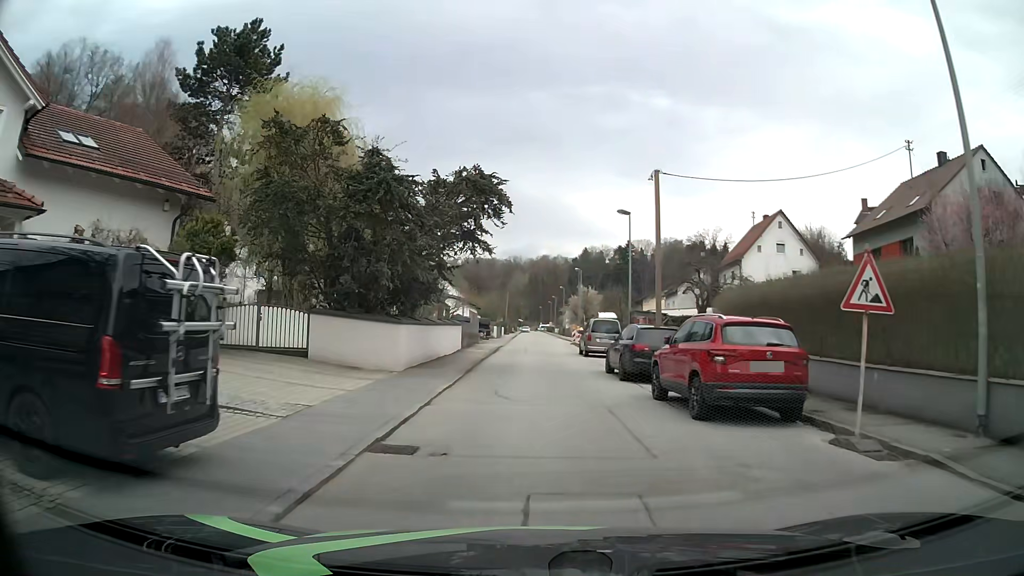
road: residential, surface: asphalt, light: Day
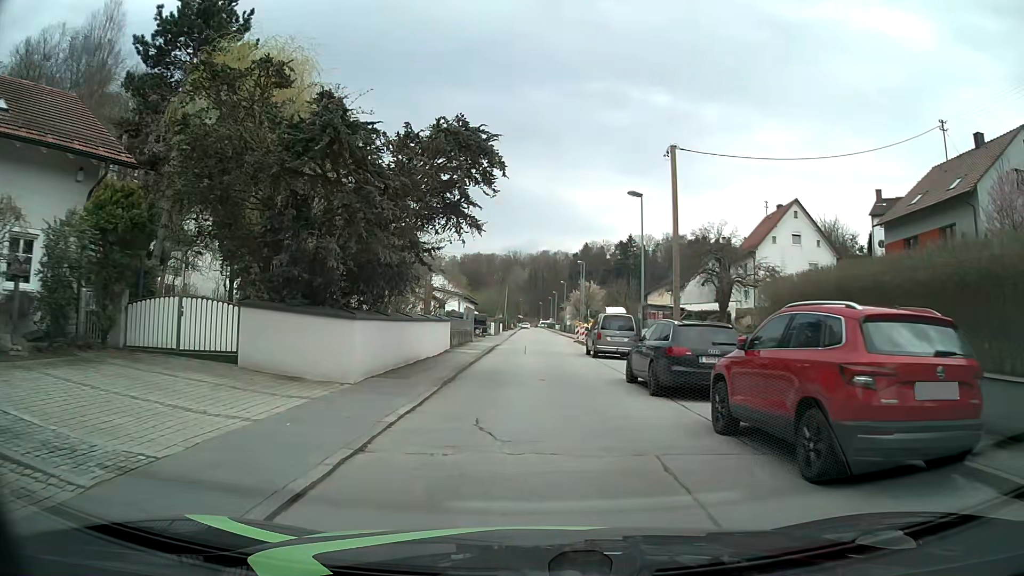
(0.0, +4.5) m; 0°
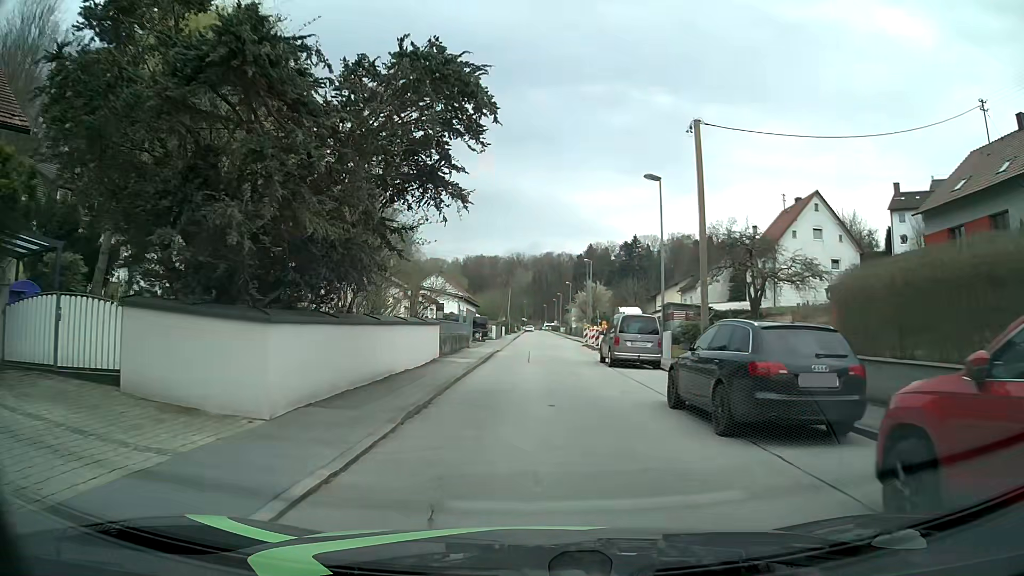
(0.0, +4.5) m; 0°
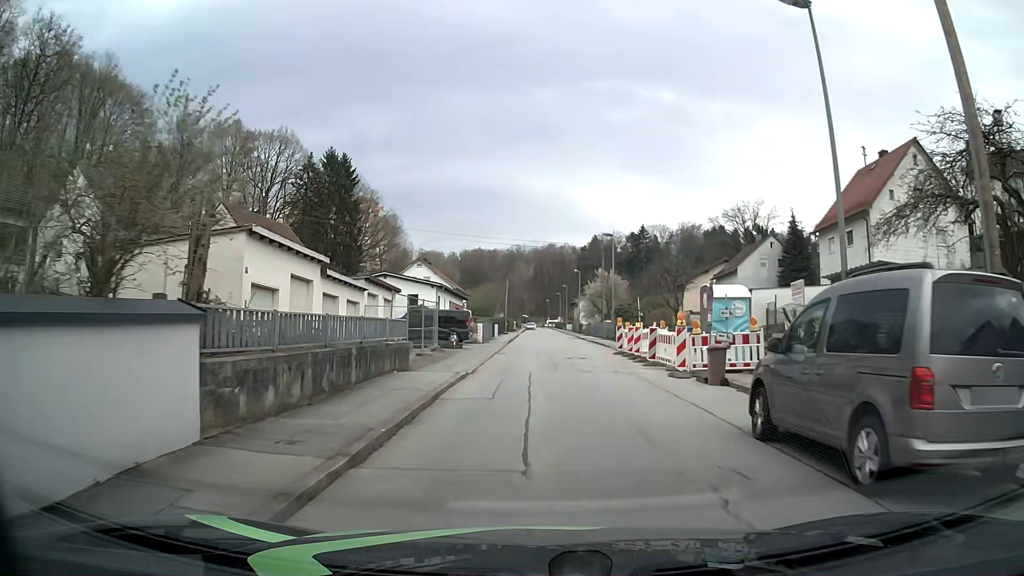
(-0.1, +17.9) m; -1°
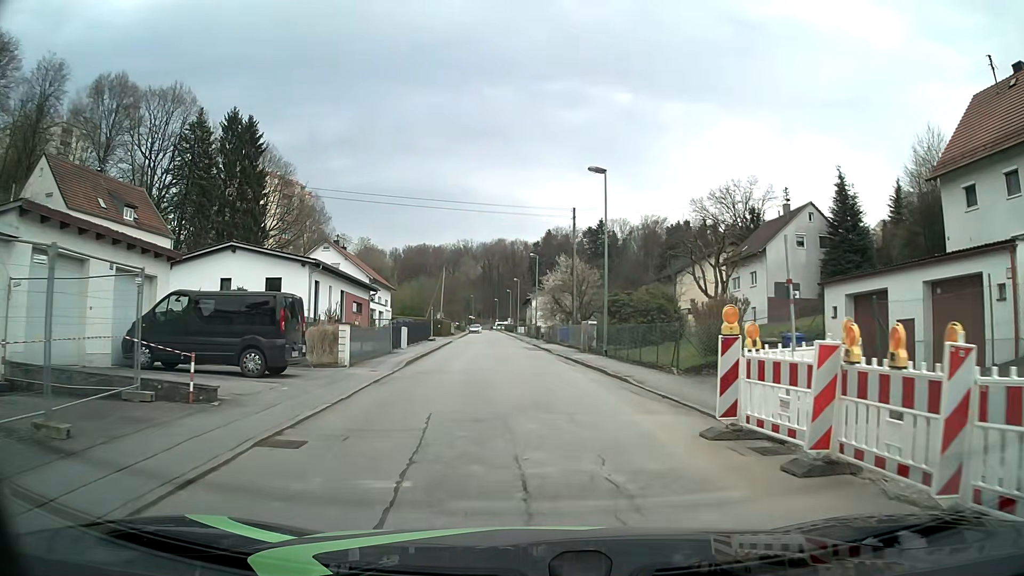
(+0.9, +22.3) m; +5°
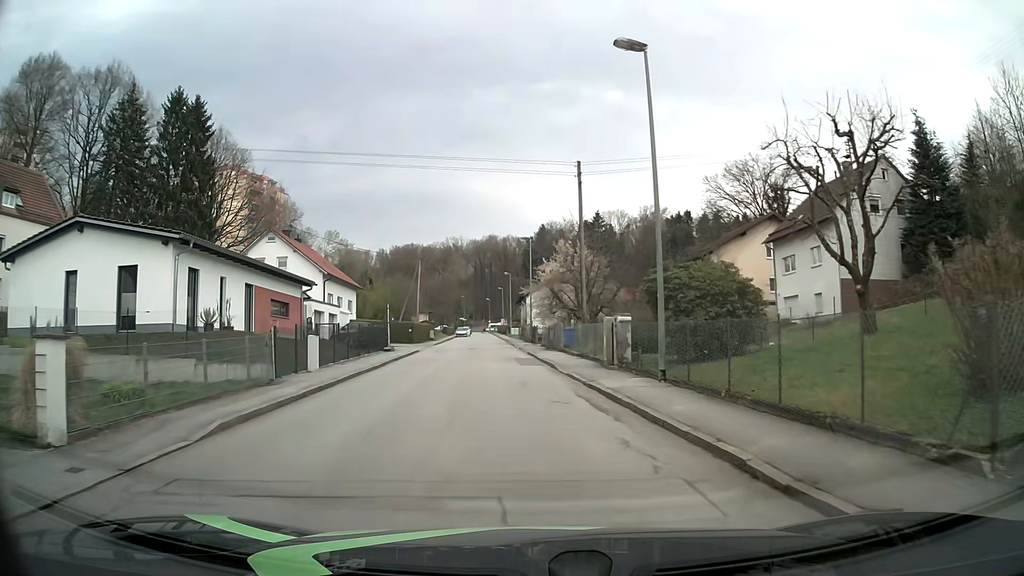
(+0.1, +13.4) m; 0°
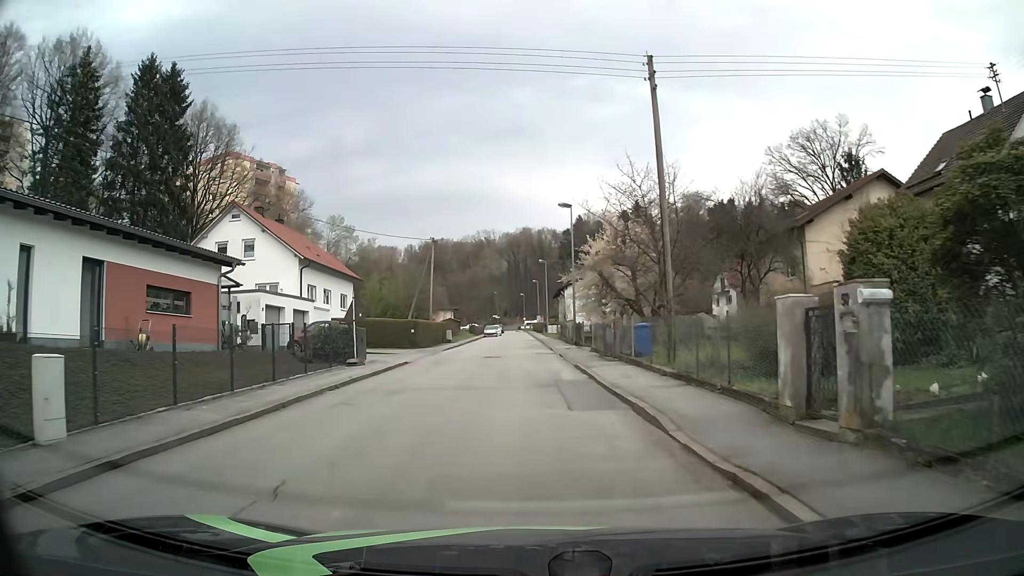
(-0.3, +13.4) m; -3°
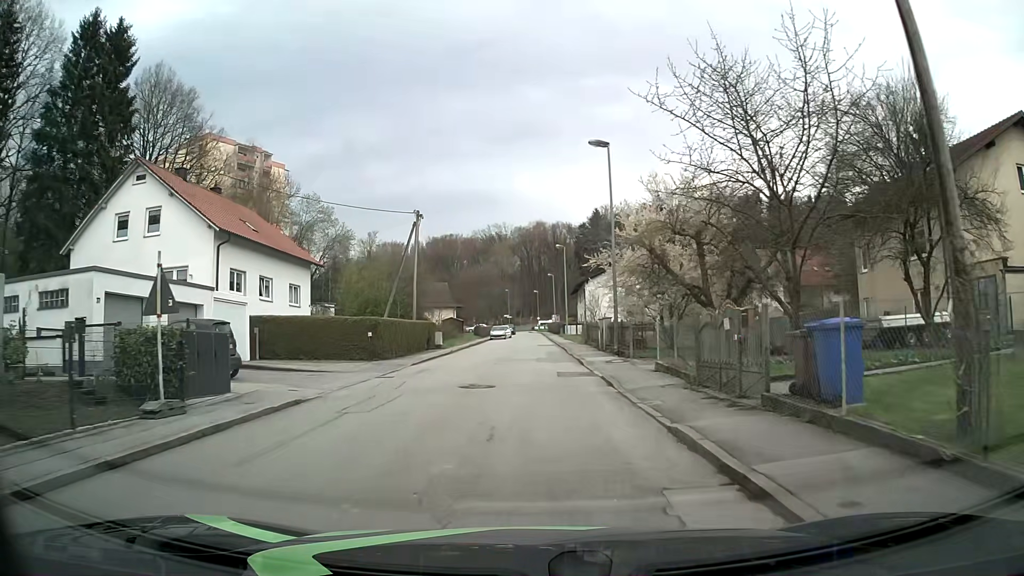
(-0.2, +13.5) m; -1°
(0, +10) (0, +20) (0, +30) (0, +40) (0, +50) (0, +60) (0, +70) (-1, +80) (-1, +90) (-1, +100) m
